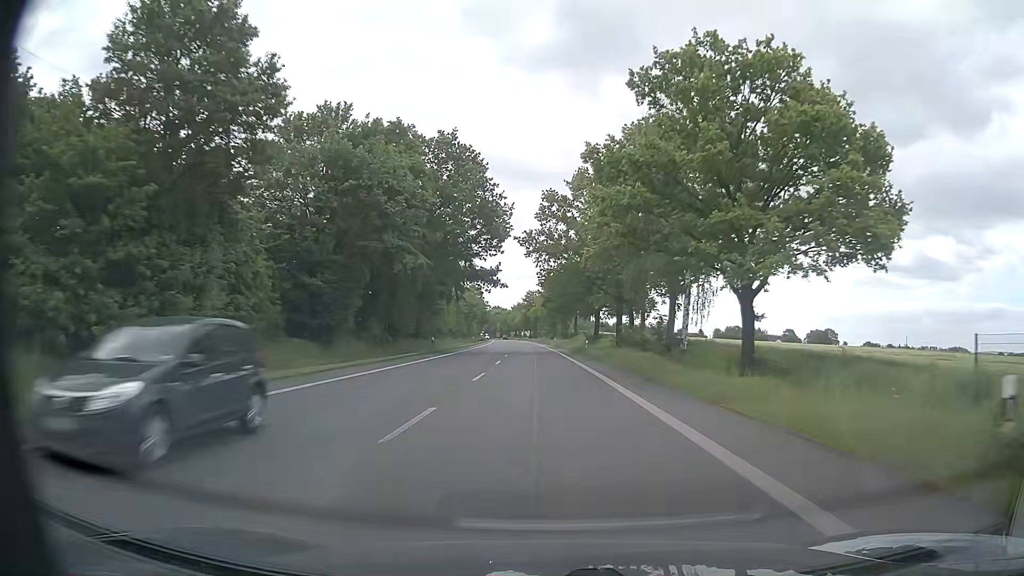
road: primary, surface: asphalt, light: Day
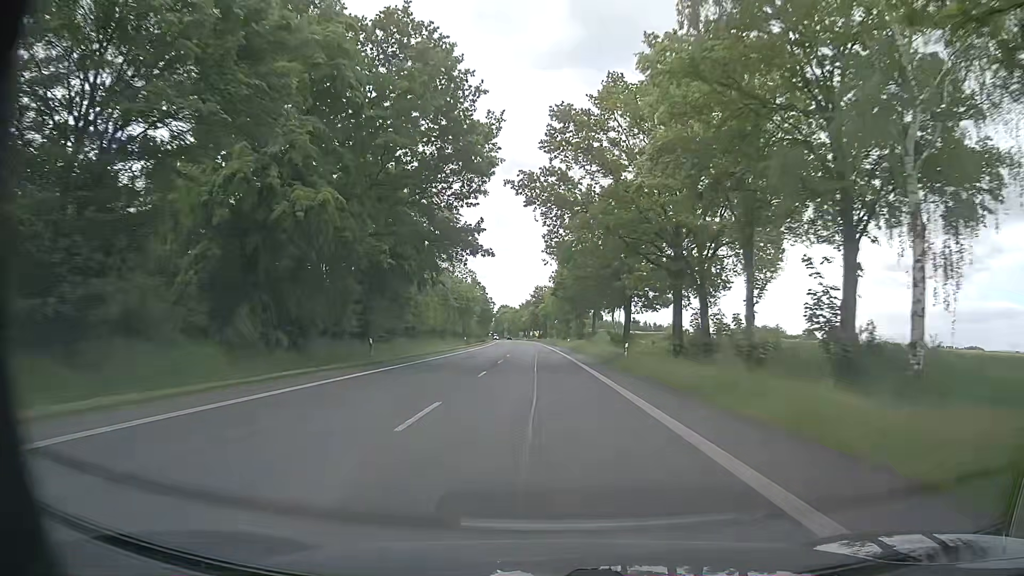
(-0.2, +22.3) m; -1°
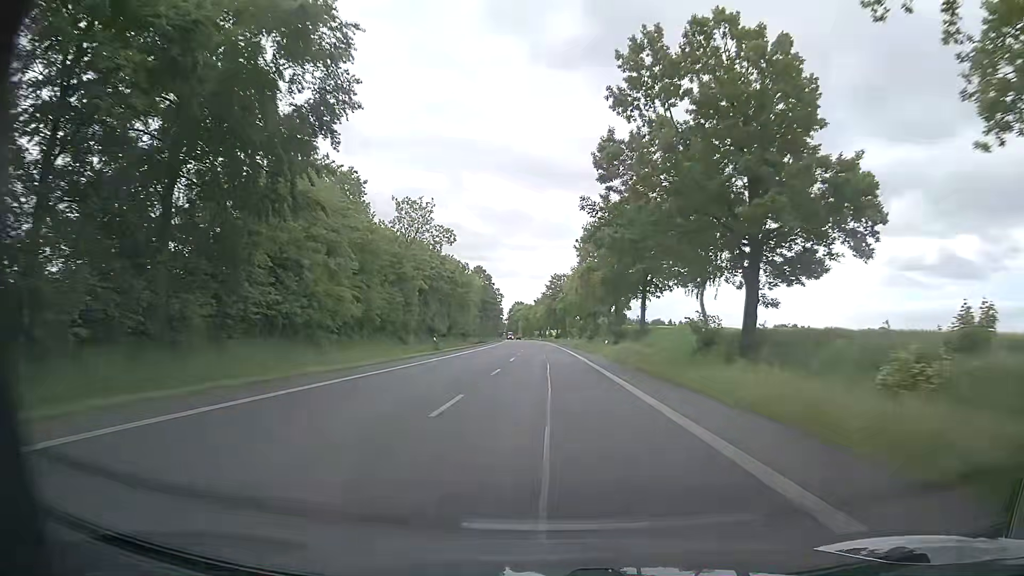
(-0.3, +33.5) m; -2°
(0, +10) (0, +20) (0, +30) (0, +40) (0, +50) (0, +60) (0, +70) (0, +80) (0, +90) (-1, +100) m
